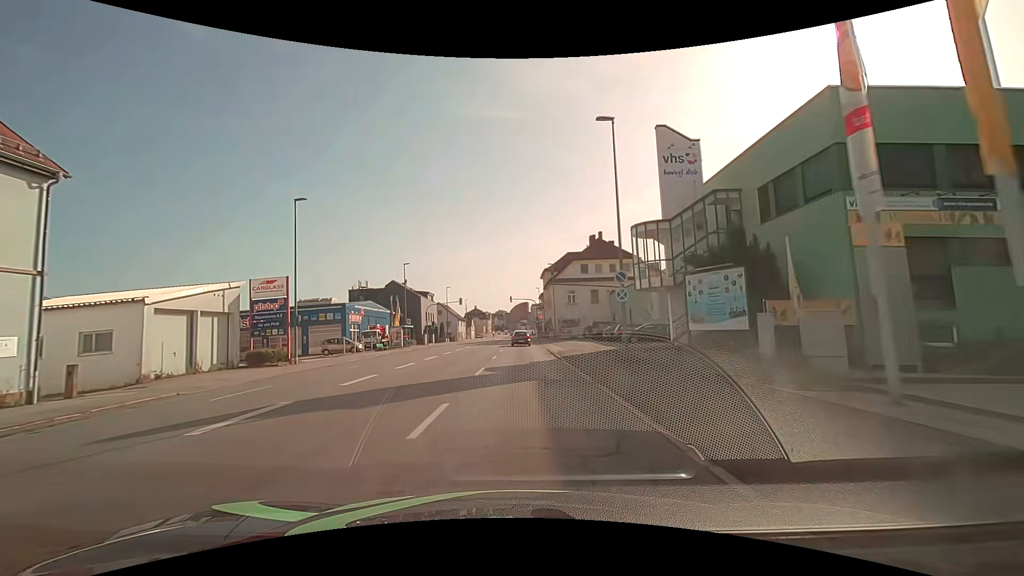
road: tertiary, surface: asphalt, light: Day
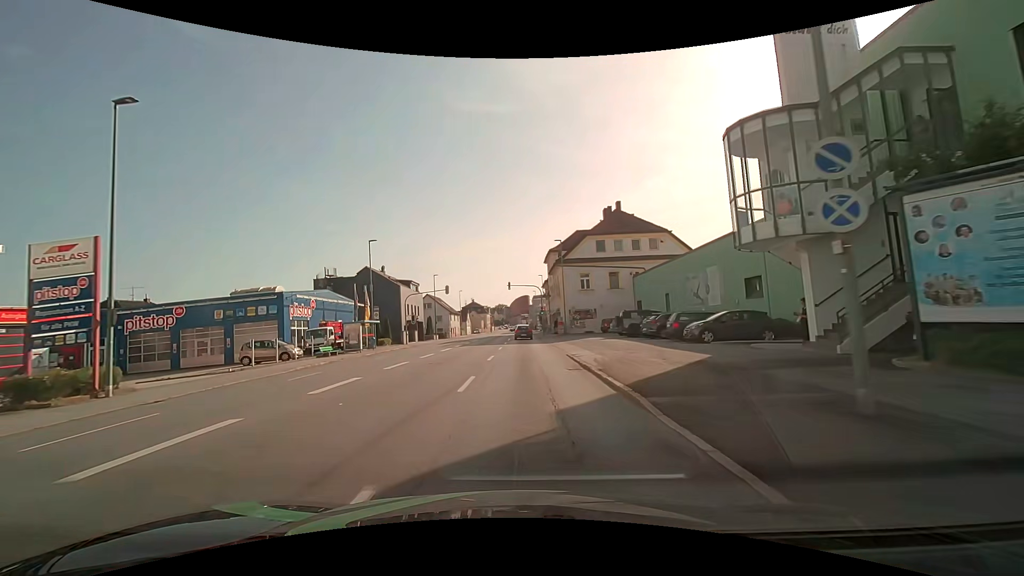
(0.0, +14.0) m; 0°
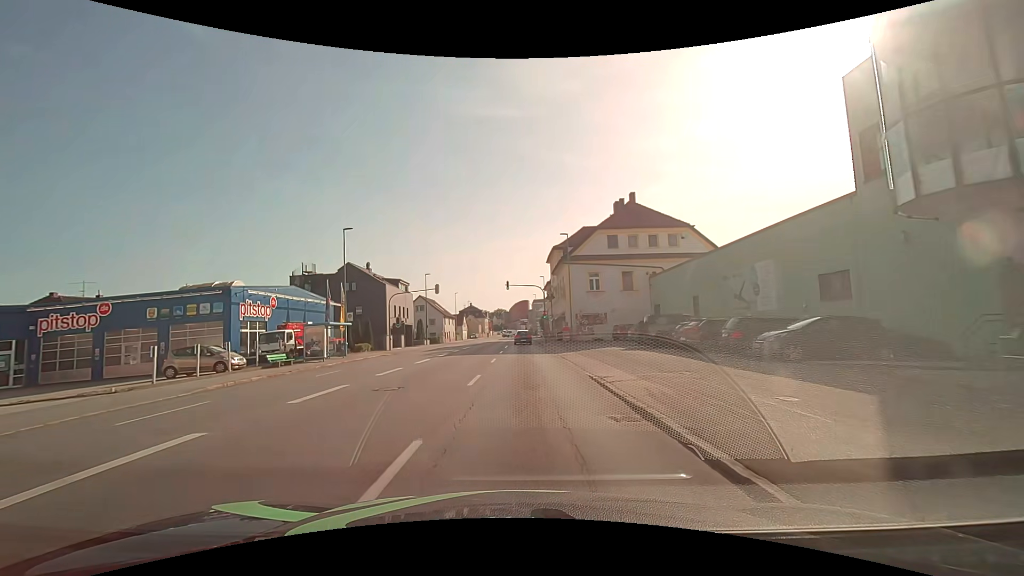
(-0.1, +7.0) m; 0°
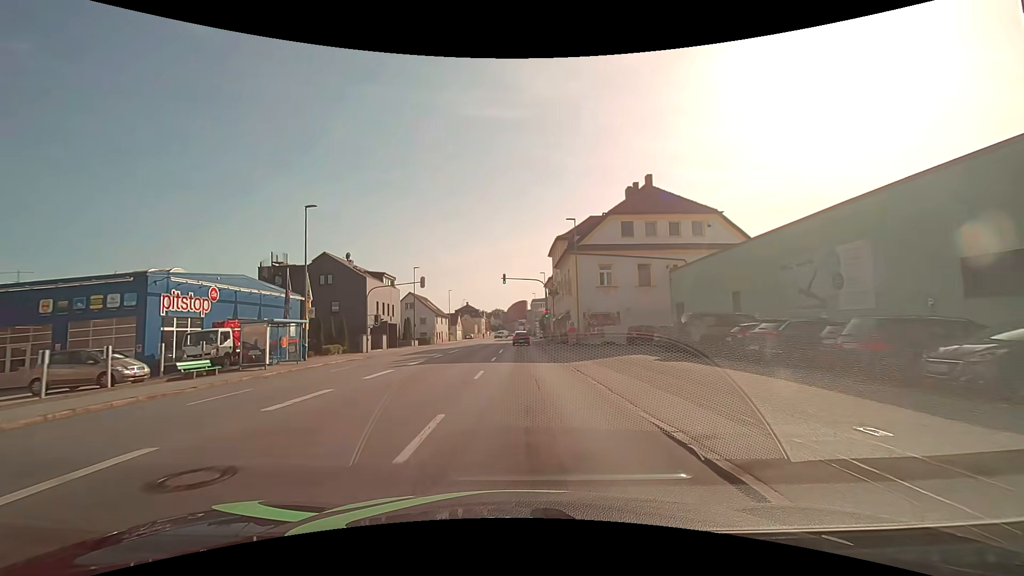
(0.0, +7.0) m; 0°
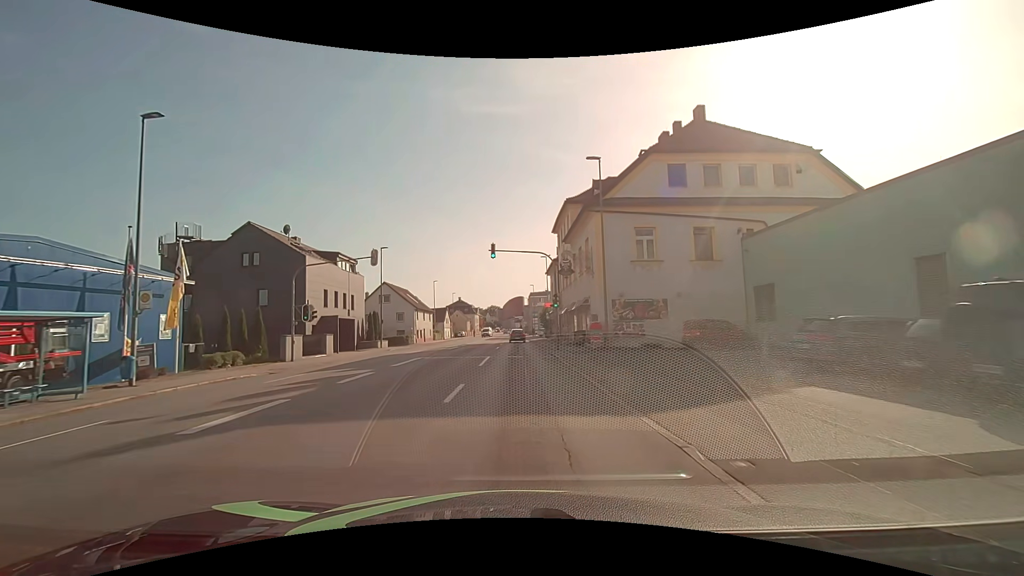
(+0.2, +14.0) m; +1°
